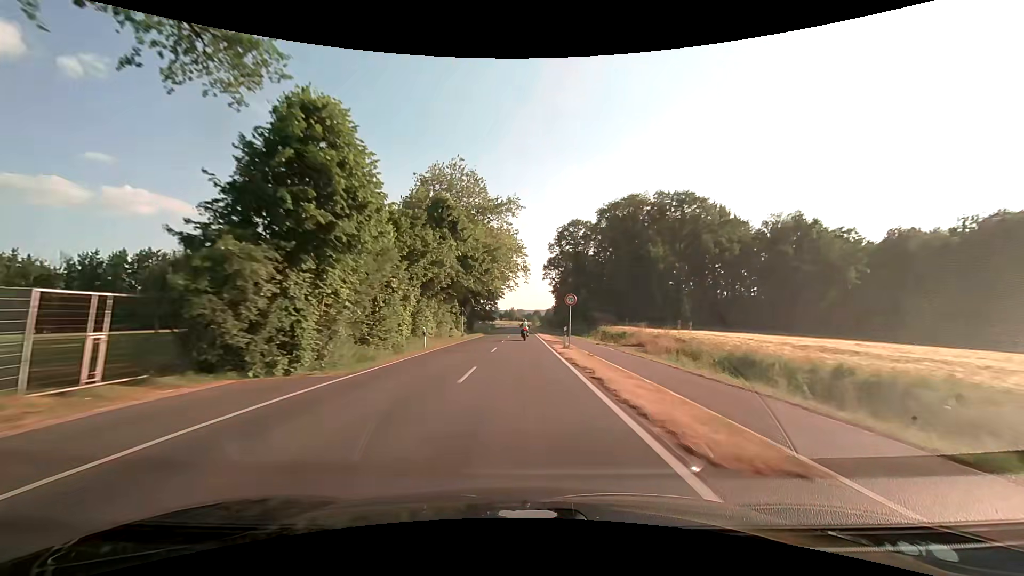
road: tertiary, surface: asphalt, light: Day
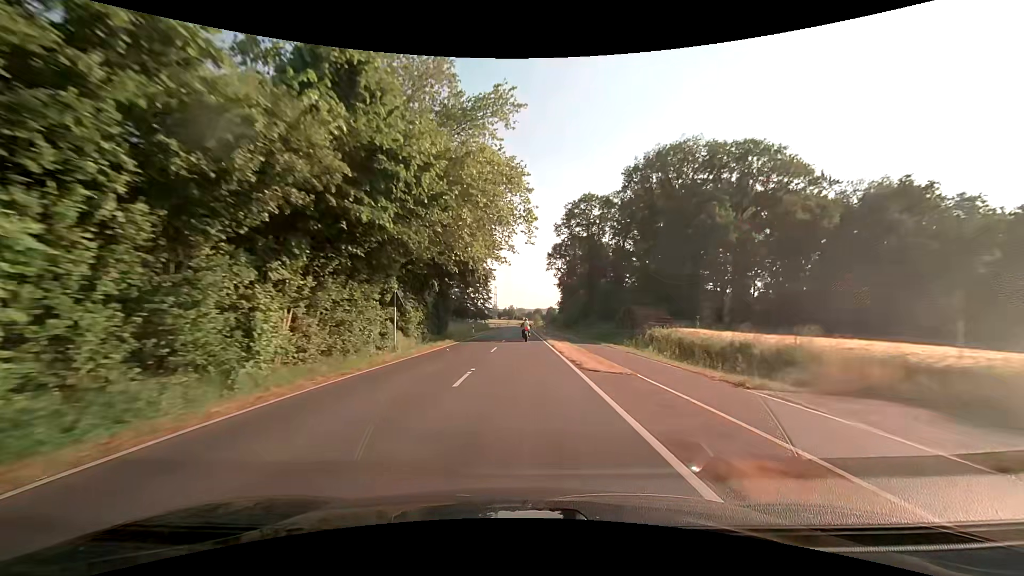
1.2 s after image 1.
(0.0, +24.5) m; 0°
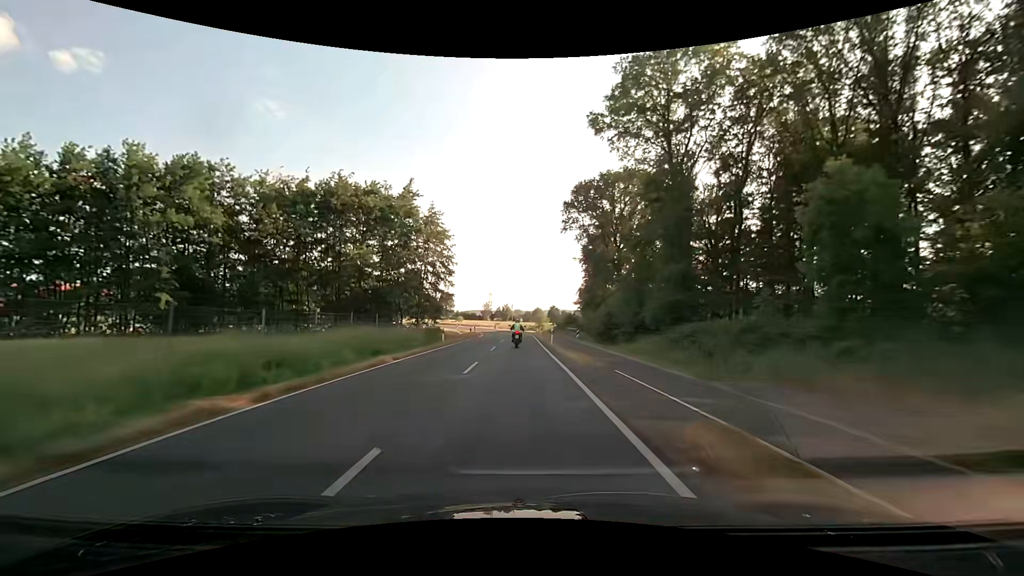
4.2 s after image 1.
(+0.2, +57.0) m; 0°
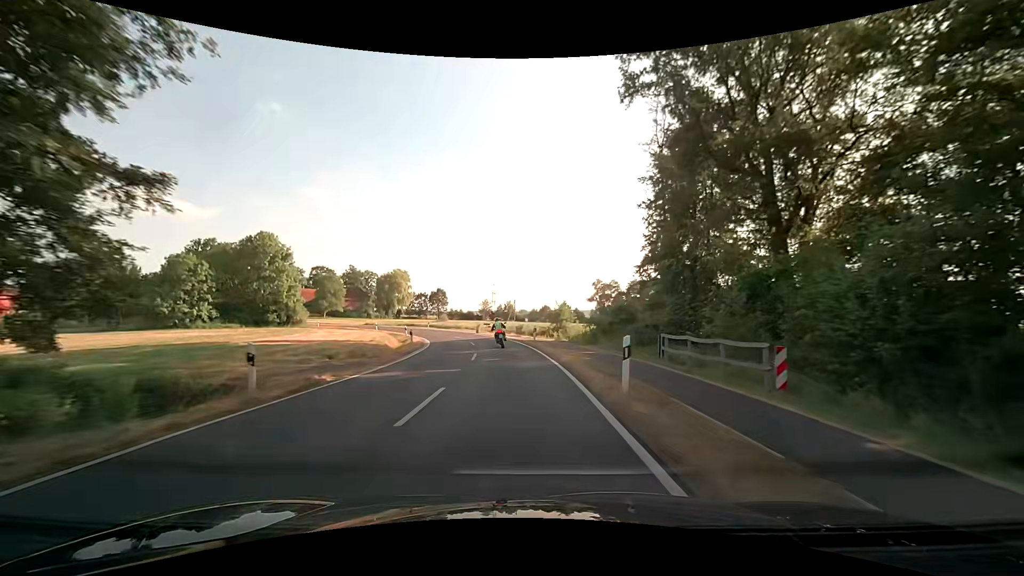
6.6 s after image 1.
(+0.1, +42.8) m; +1°
(0, +10) (-1, +20) (-2, +30) (-4, +40) (-7, +49) (-10, +59) (-15, +68) (-20, +76) (-26, +84) (-32, +92) m
